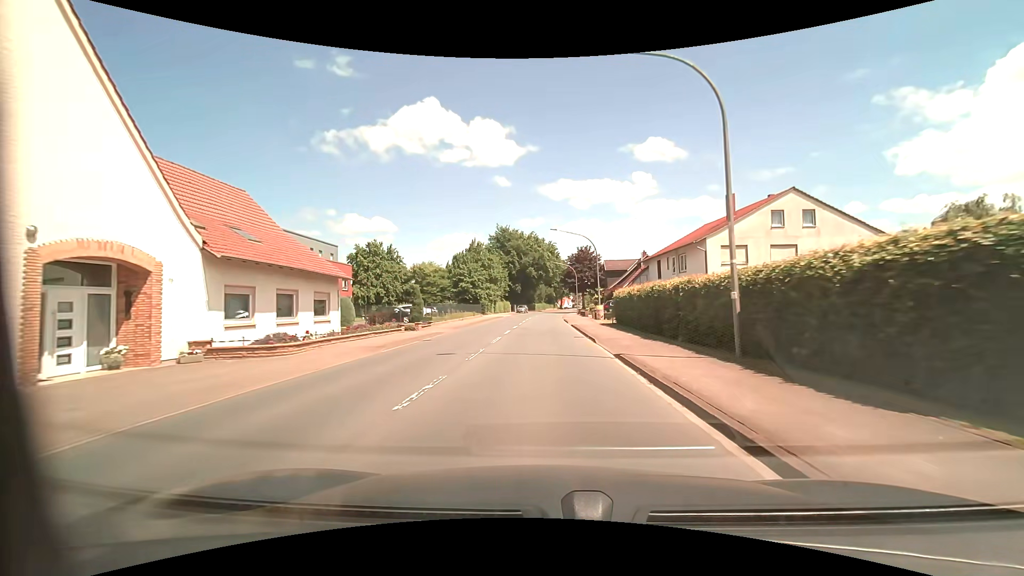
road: primary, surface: asphalt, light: Day
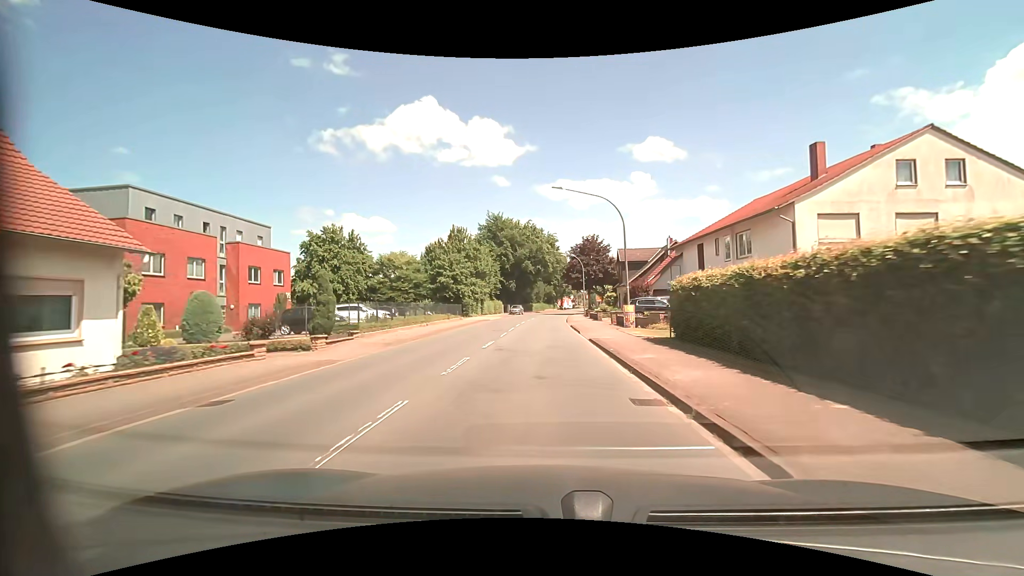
(0.0, +14.8) m; 0°
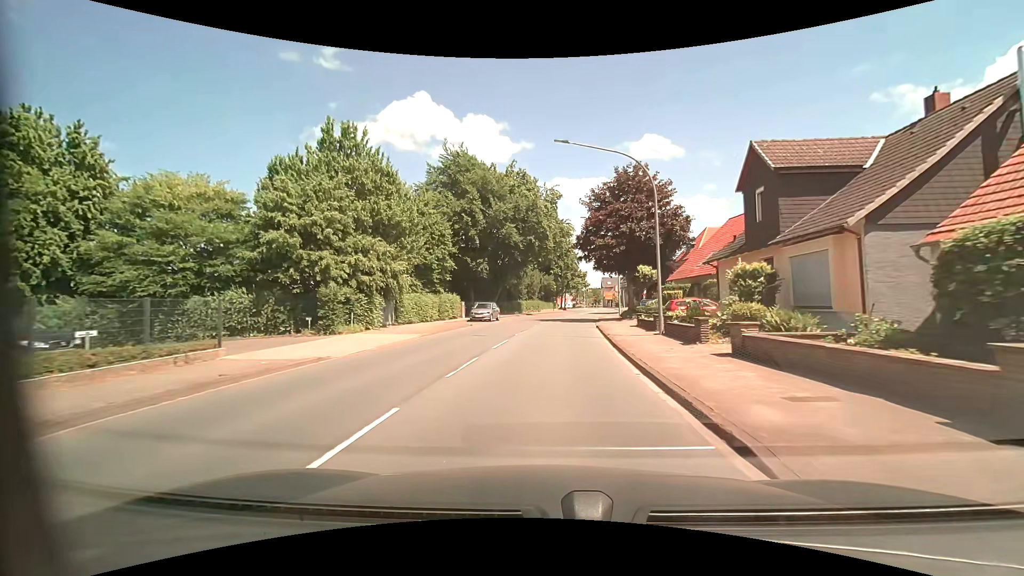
(+0.1, +37.7) m; 0°
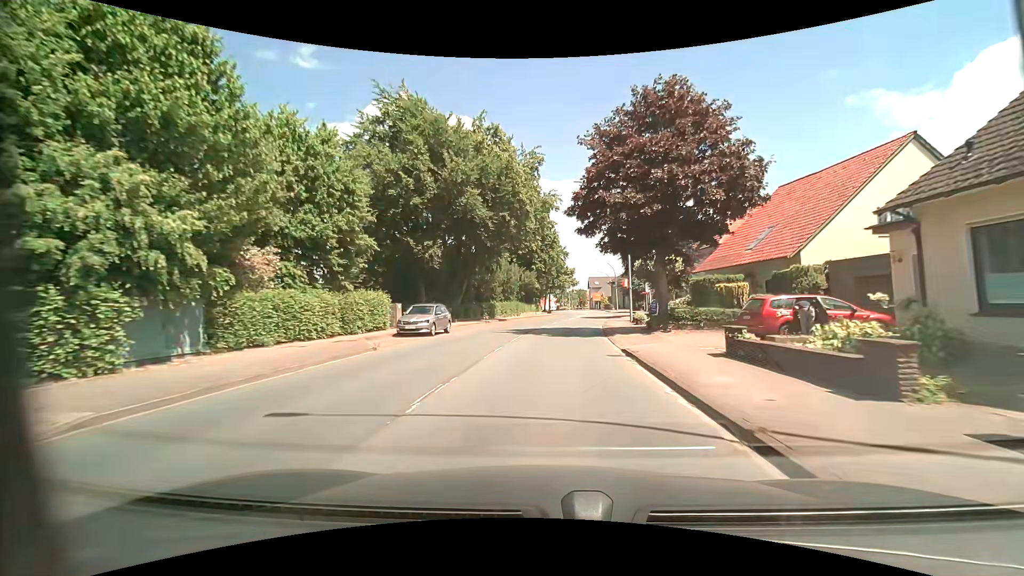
(+0.3, +15.0) m; +2°
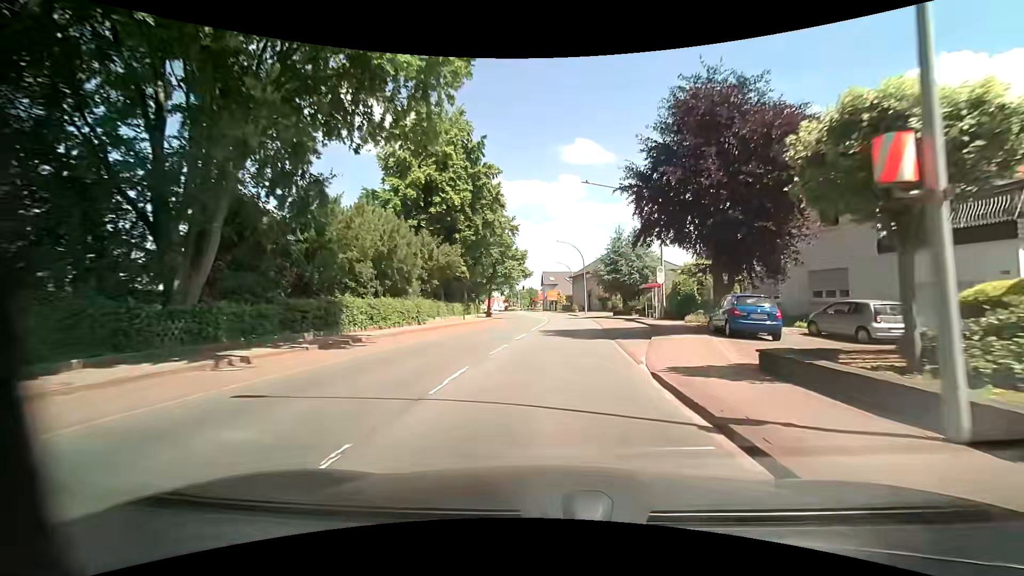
(+1.2, +29.1) m; +5°
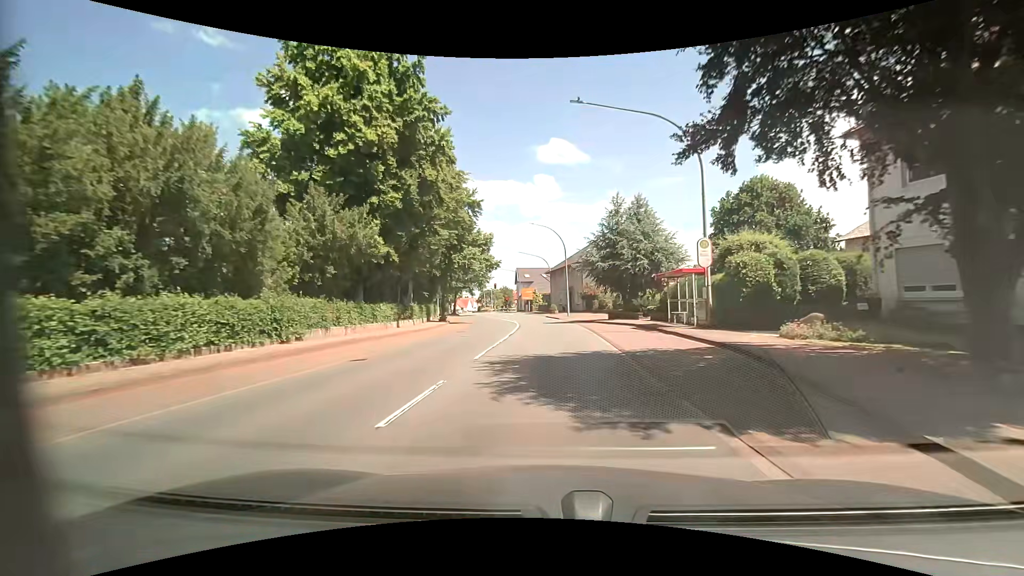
(+0.5, +14.1) m; +3°
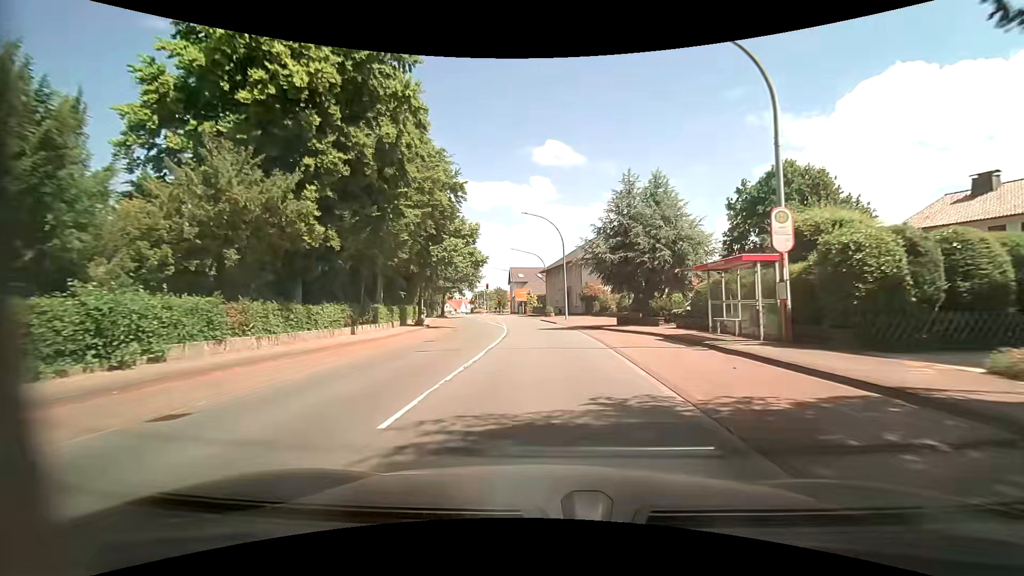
(0.0, +6.8) m; +1°
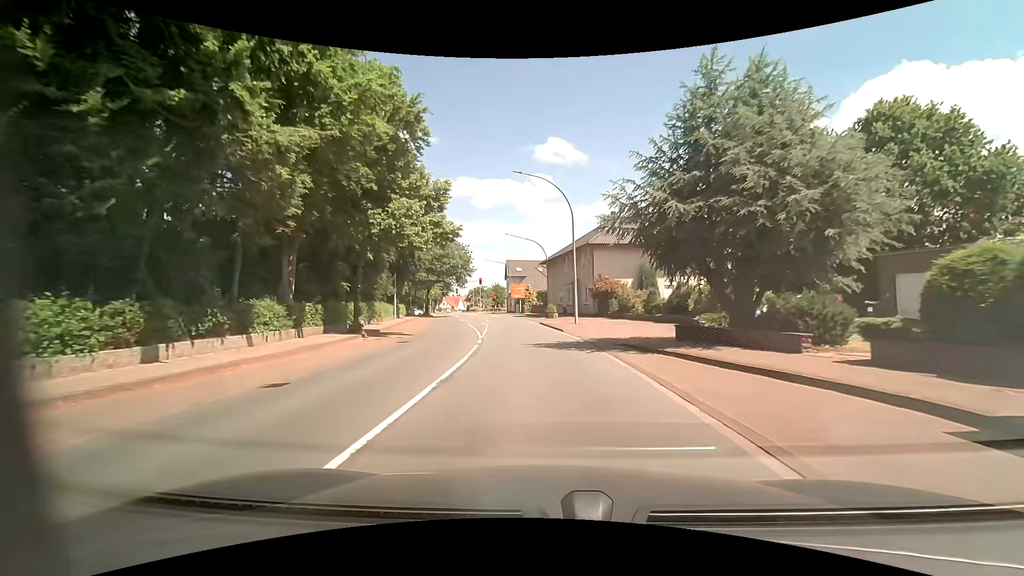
(0.0, +13.3) m; -1°
